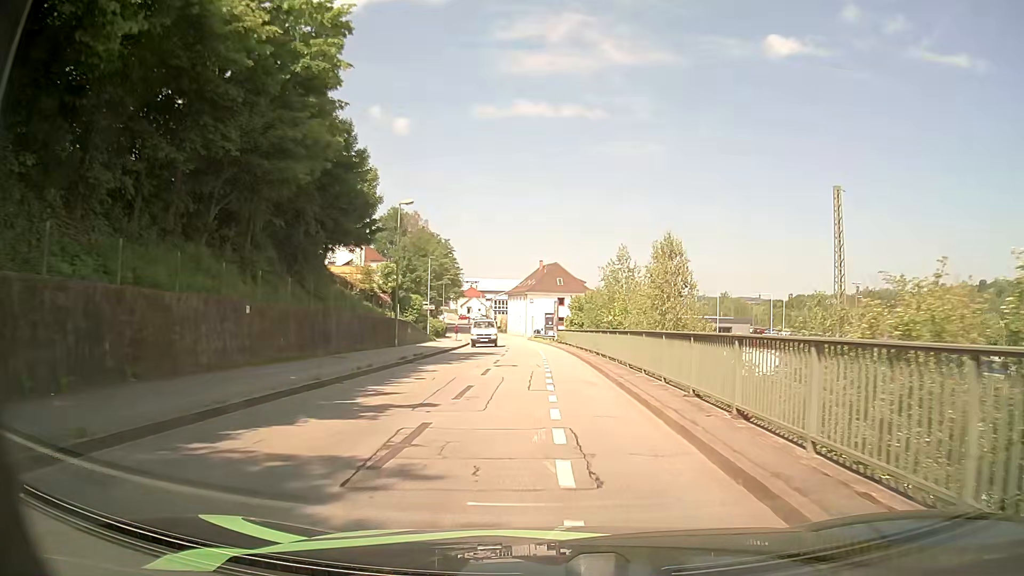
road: residential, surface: asphalt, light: Day
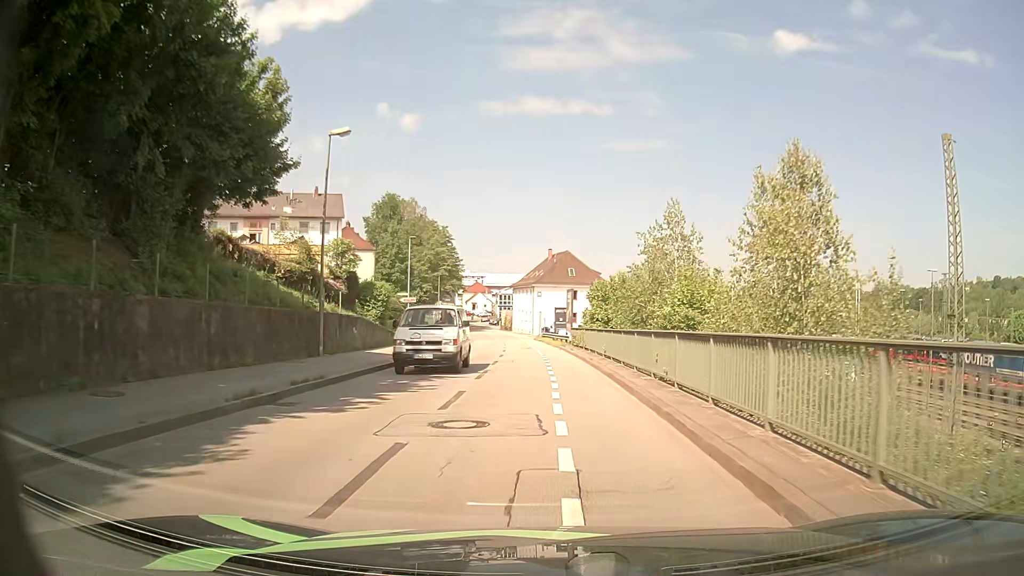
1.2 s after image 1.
(-0.2, +13.7) m; -2°
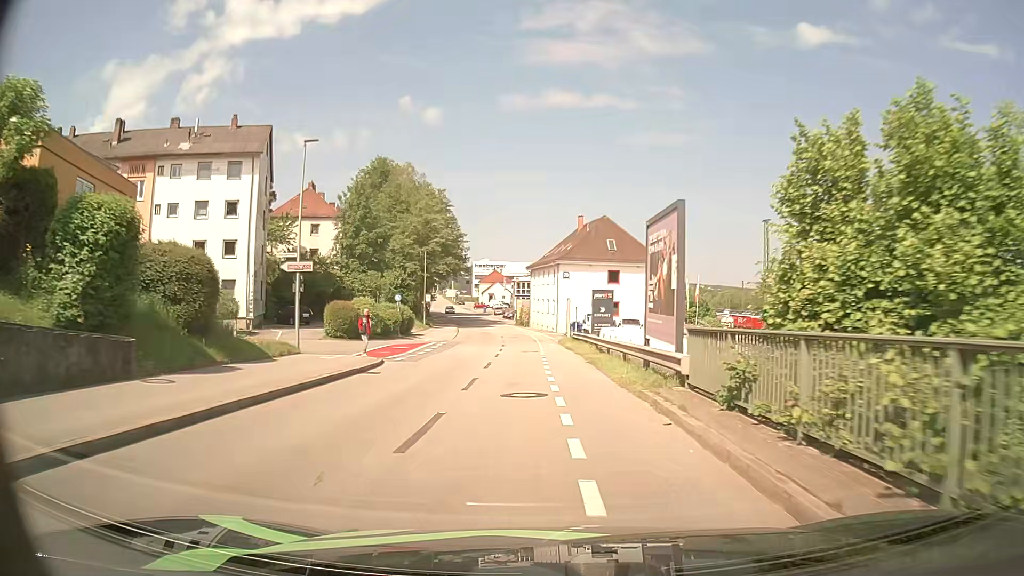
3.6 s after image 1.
(-0.3, +27.8) m; -2°
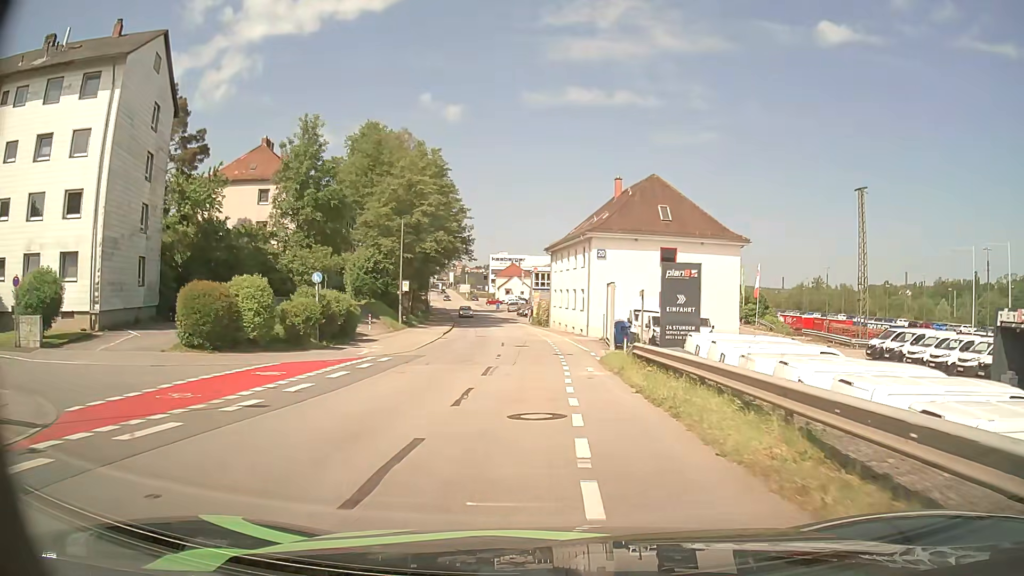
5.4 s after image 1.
(-0.2, +20.2) m; -2°
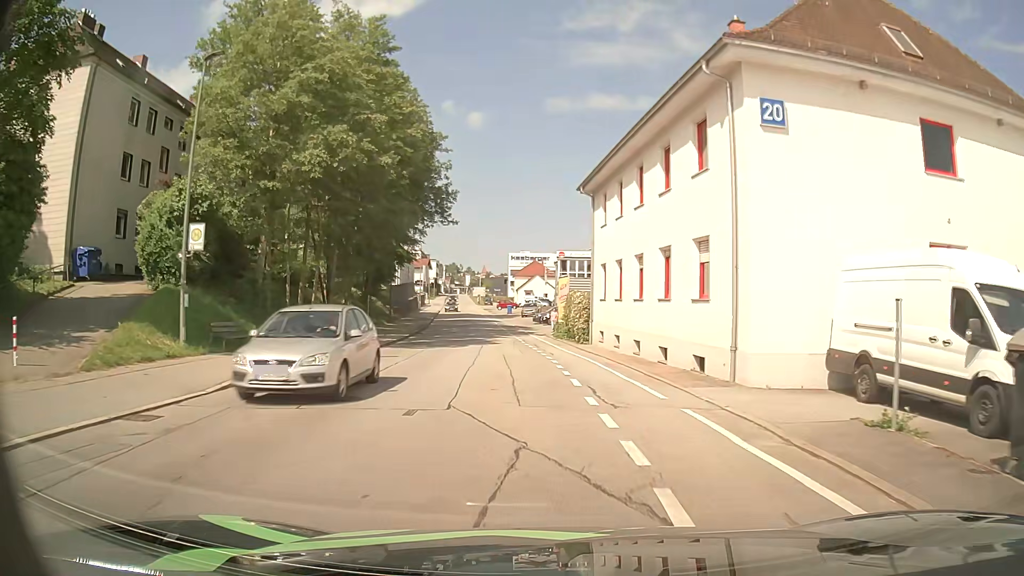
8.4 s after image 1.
(-0.4, +32.7) m; -2°
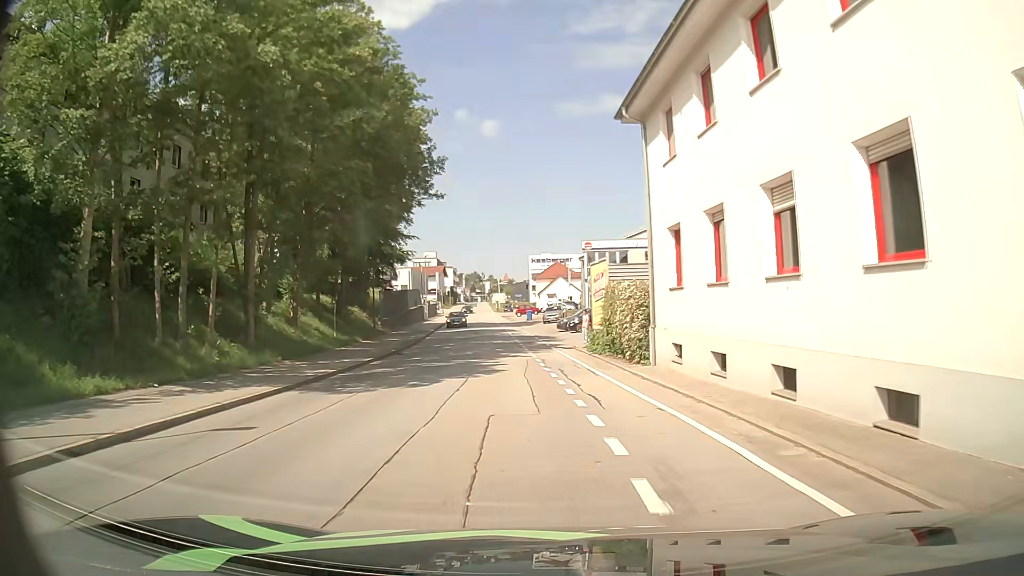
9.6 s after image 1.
(-0.1, +12.6) m; -2°
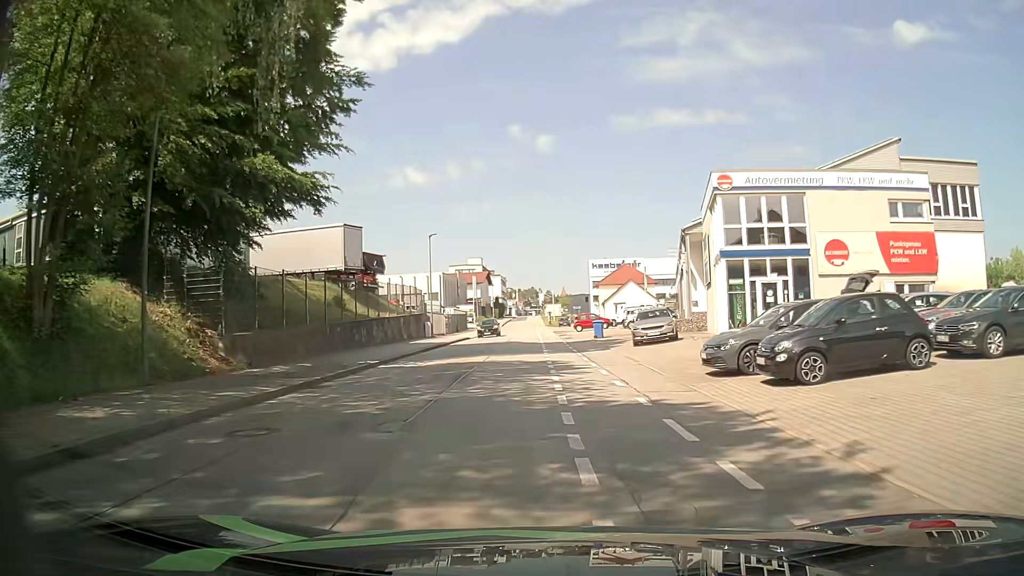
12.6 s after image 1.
(-1.4, +31.6) m; -5°
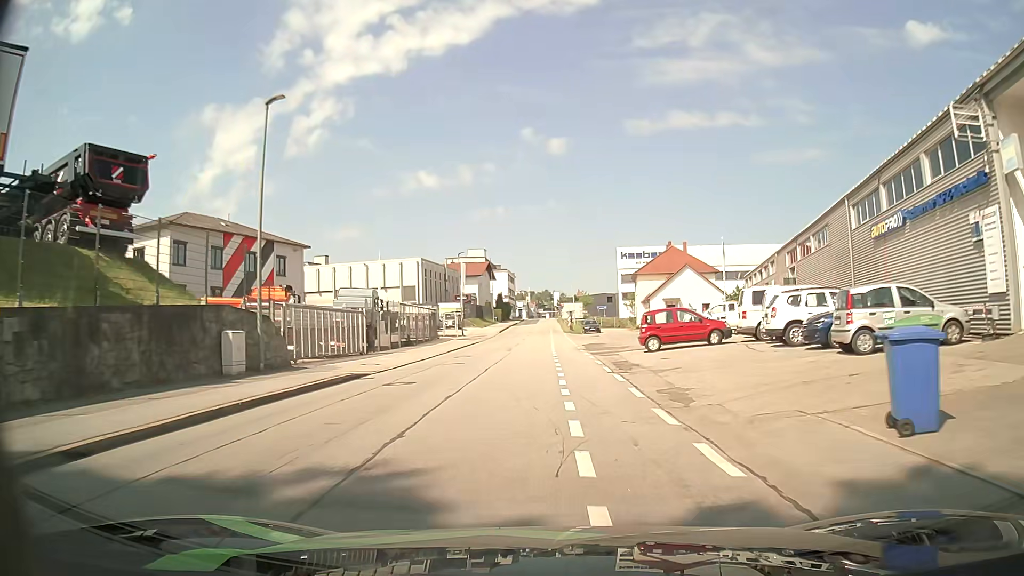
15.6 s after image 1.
(-0.5, +34.6) m; -1°
(0, +10) (0, +20) (0, +30) (0, +40) (0, +50) (0, +60) (0, +70) (0, +80) (0, +90) (0, +100) m
